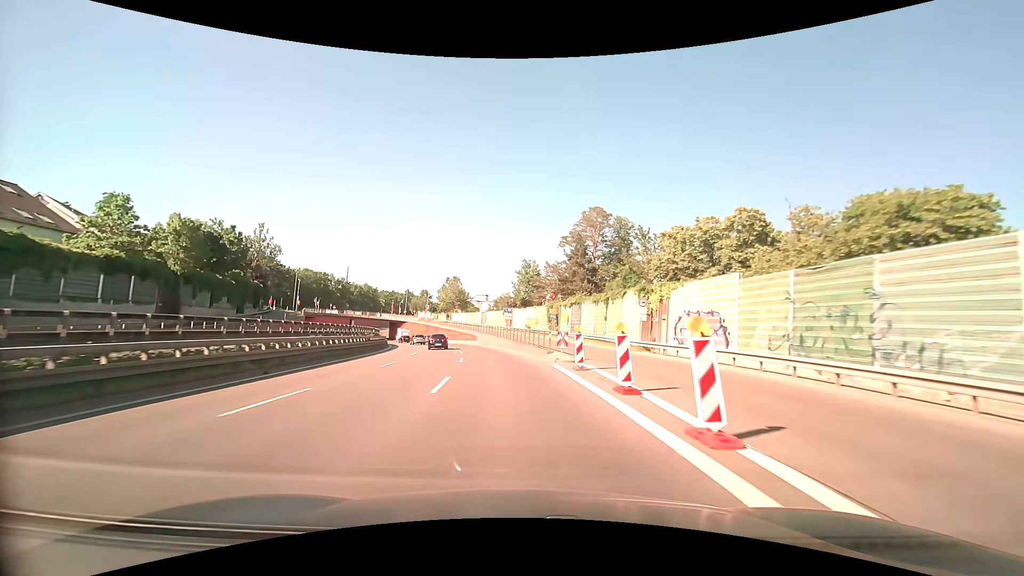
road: trunk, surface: asphalt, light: Day
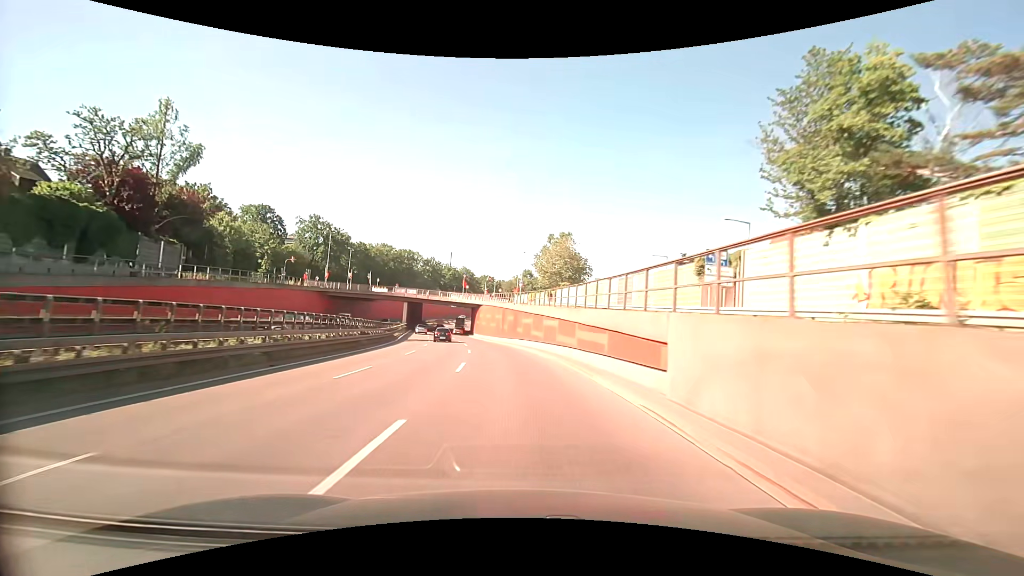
(-6.5, +56.2) m; -13°
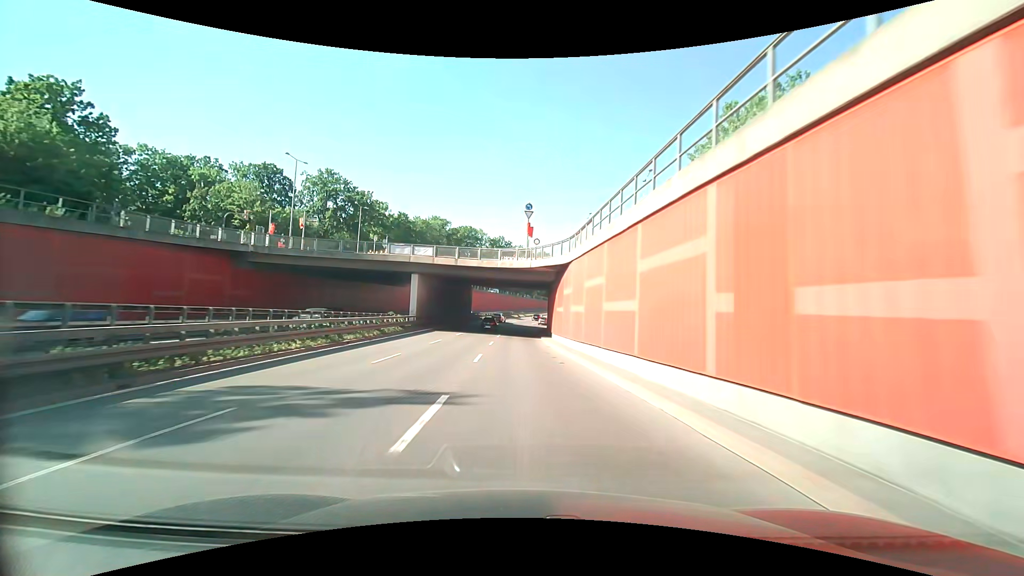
(-4.2, +46.6) m; -10°
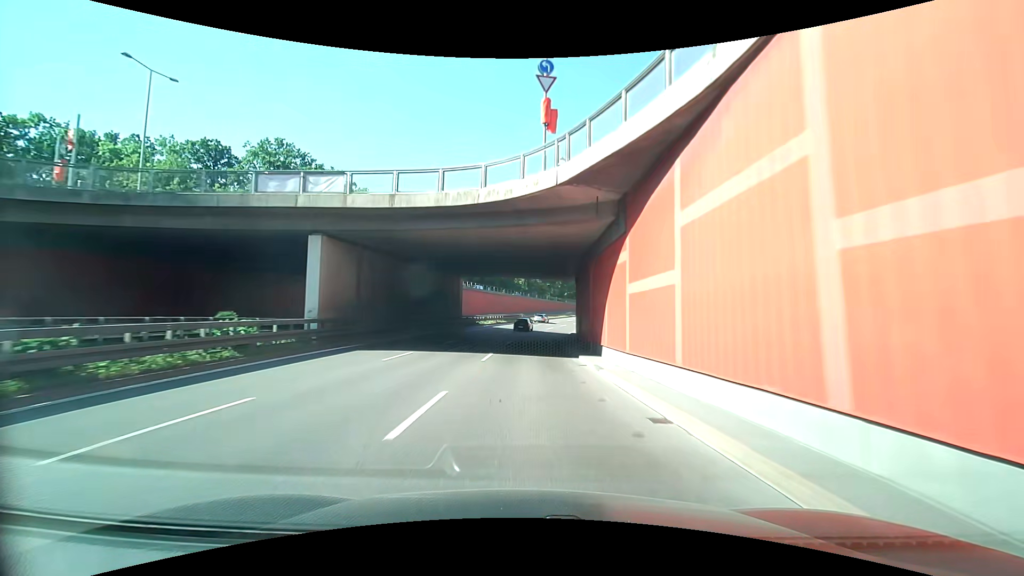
(-0.4, +23.4) m; -1°
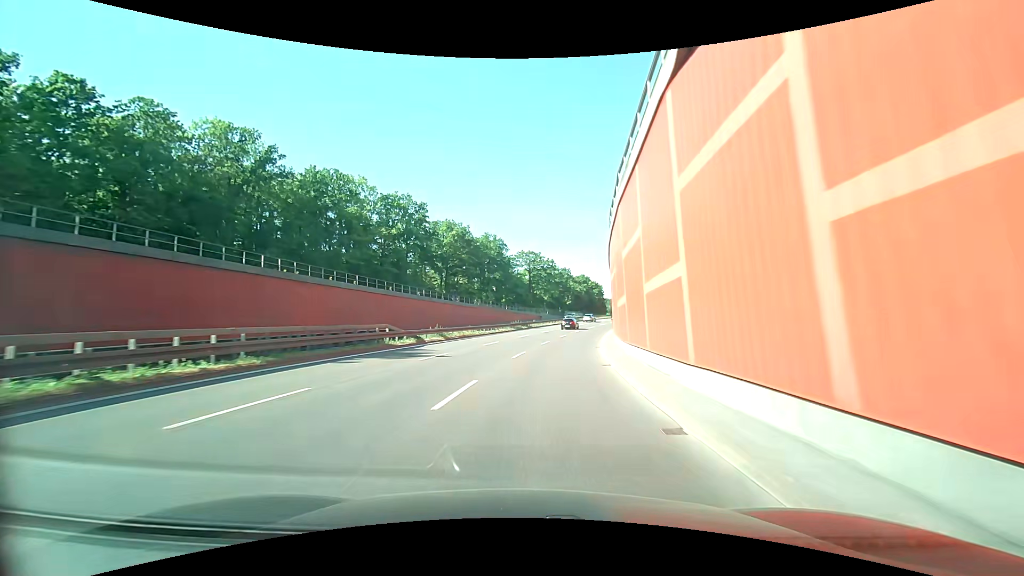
(+0.2, +57.6) m; +3°
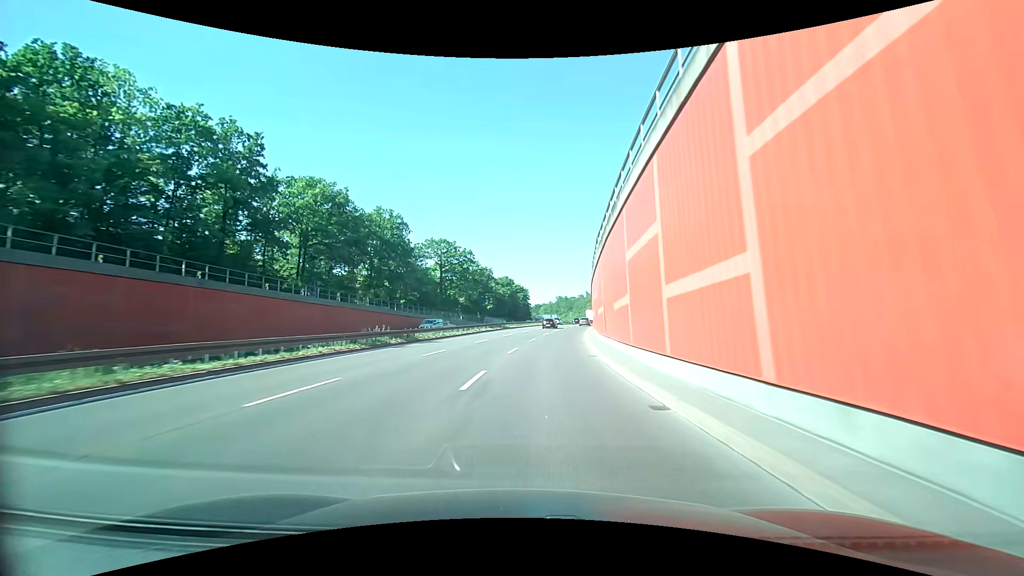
(+4.4, +33.2) m; +13°
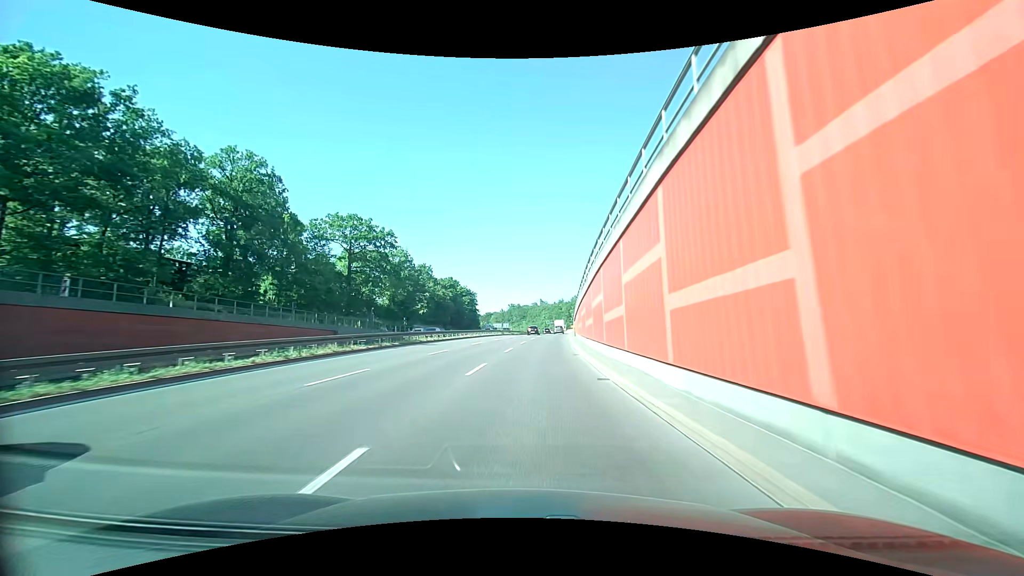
(+1.8, +32.3) m; +6°
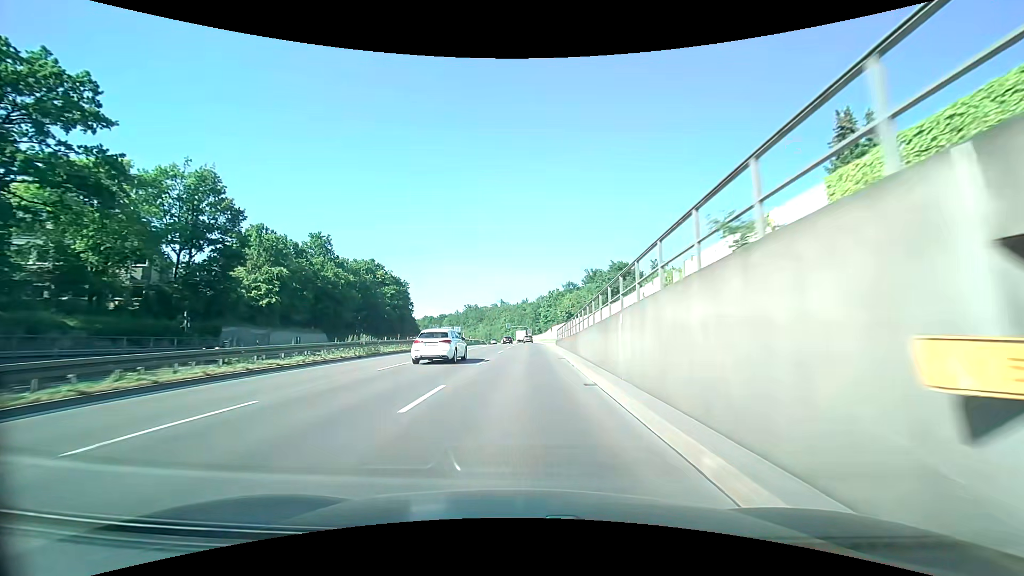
(+2.7, +53.2) m; +5°
(0, +10) (0, +20) (0, +30) (0, +40) (0, +50) (0, +60) (0, +70) (0, +80) (0, +90) (0, +100) m
